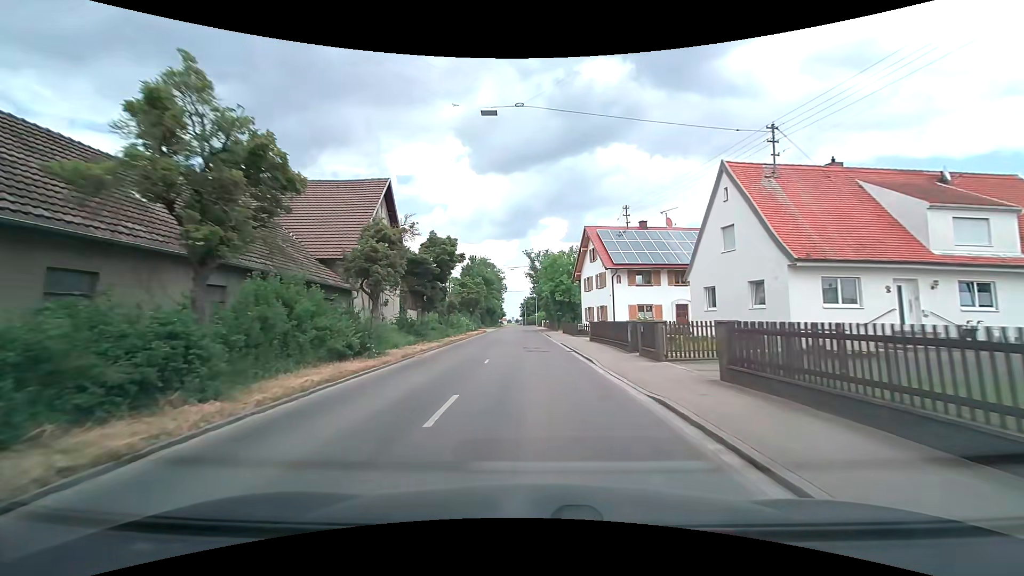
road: tertiary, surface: asphalt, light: Day
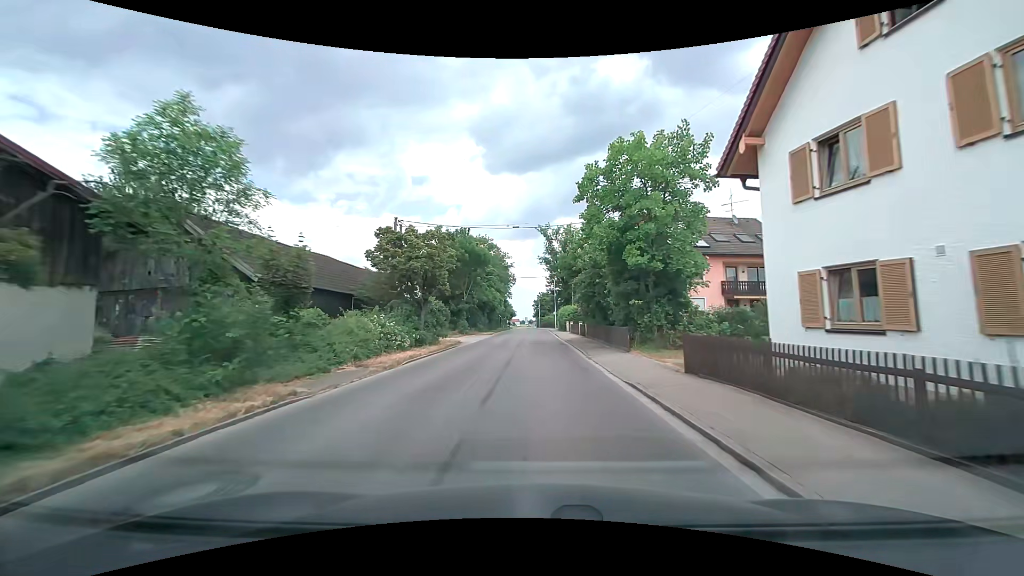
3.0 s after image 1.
(-0.8, +33.7) m; -2°
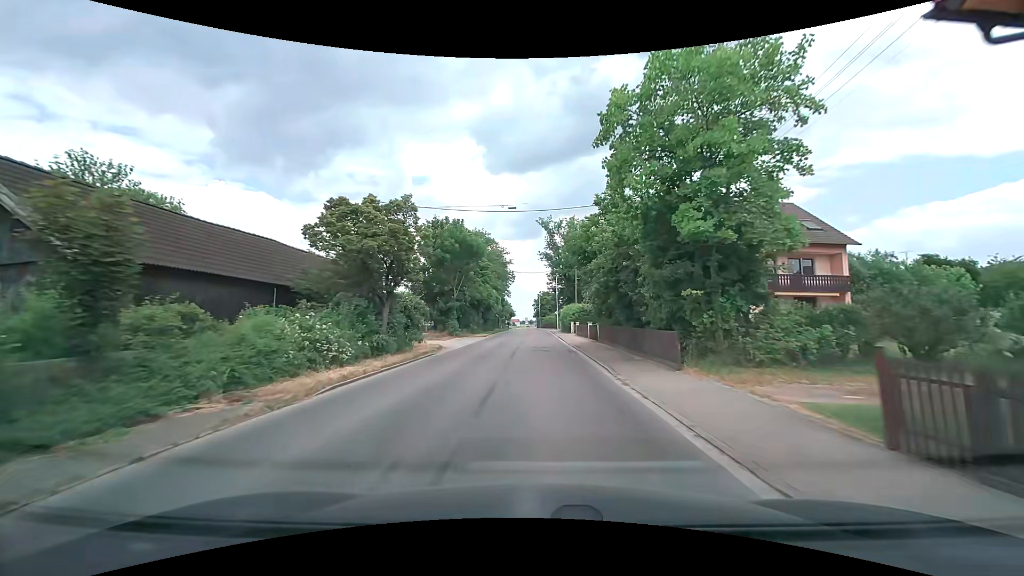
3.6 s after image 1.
(-0.1, +6.8) m; -1°
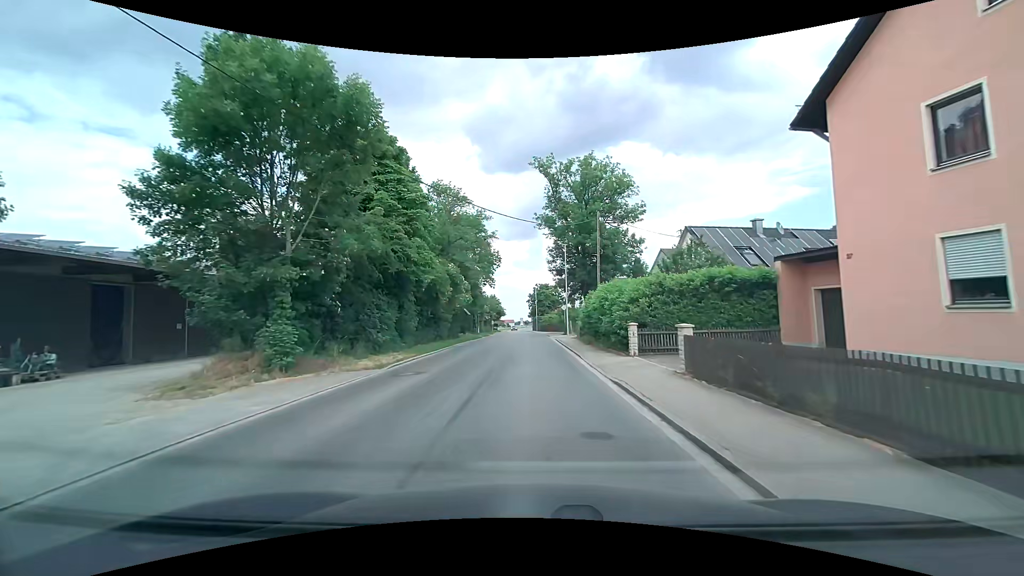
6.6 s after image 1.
(+0.2, +31.6) m; +2°
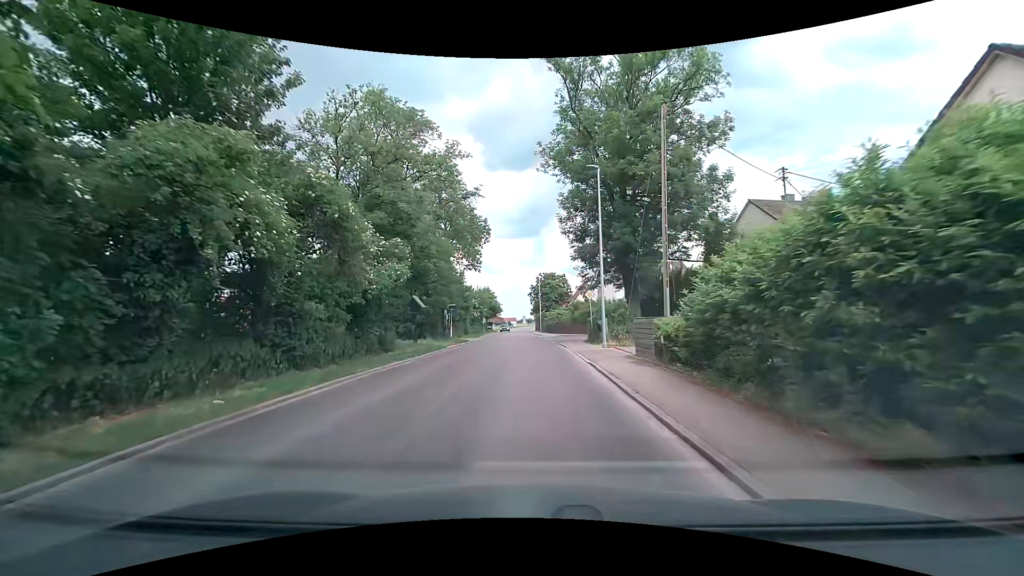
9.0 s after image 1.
(-0.5, +22.2) m; -1°
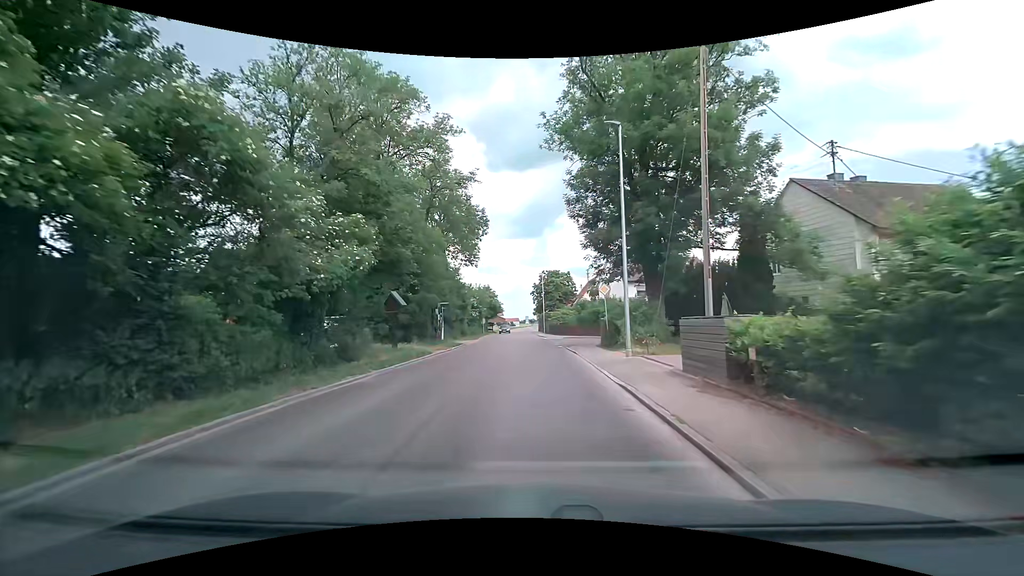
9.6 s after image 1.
(-0.1, +5.1) m; -1°
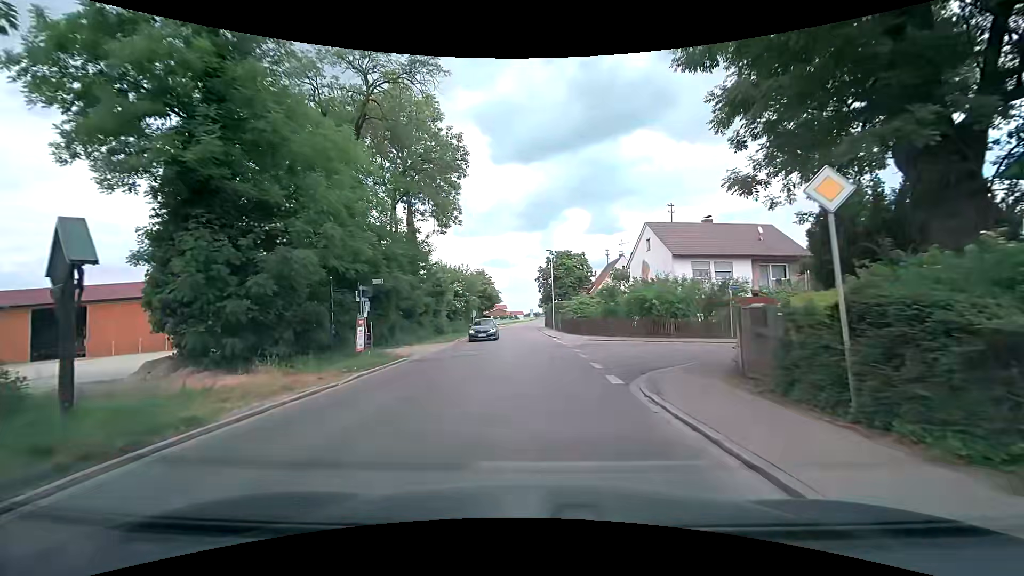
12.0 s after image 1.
(-0.1, +17.7) m; 0°
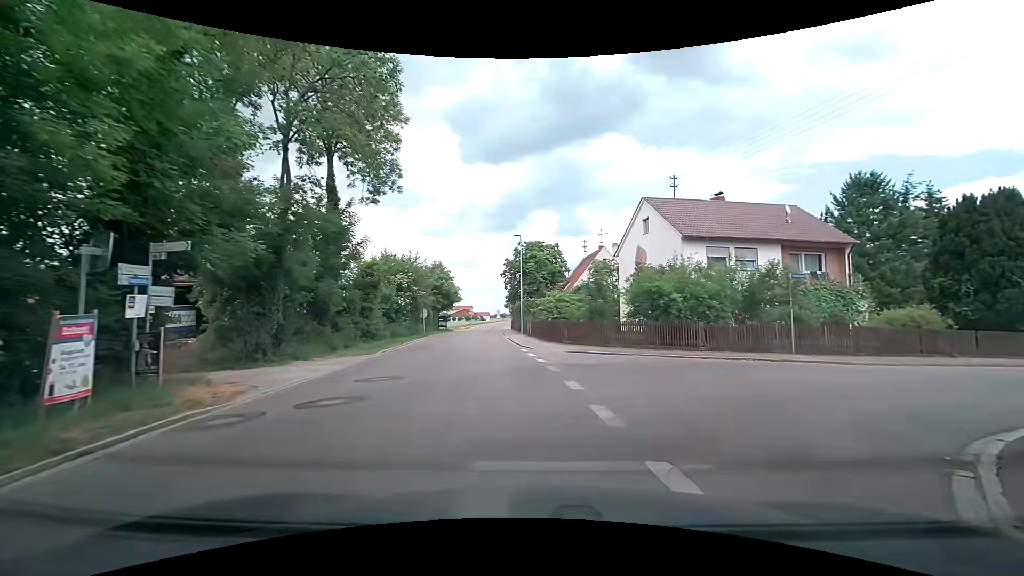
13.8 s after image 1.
(+0.1, +10.0) m; +3°
(+3, +9) (+12, +14) (+21, +16) (+31, +19) (+41, +22) (+50, +25) (+60, +28) (+69, +31) (+79, +34) (+87, +39) m
